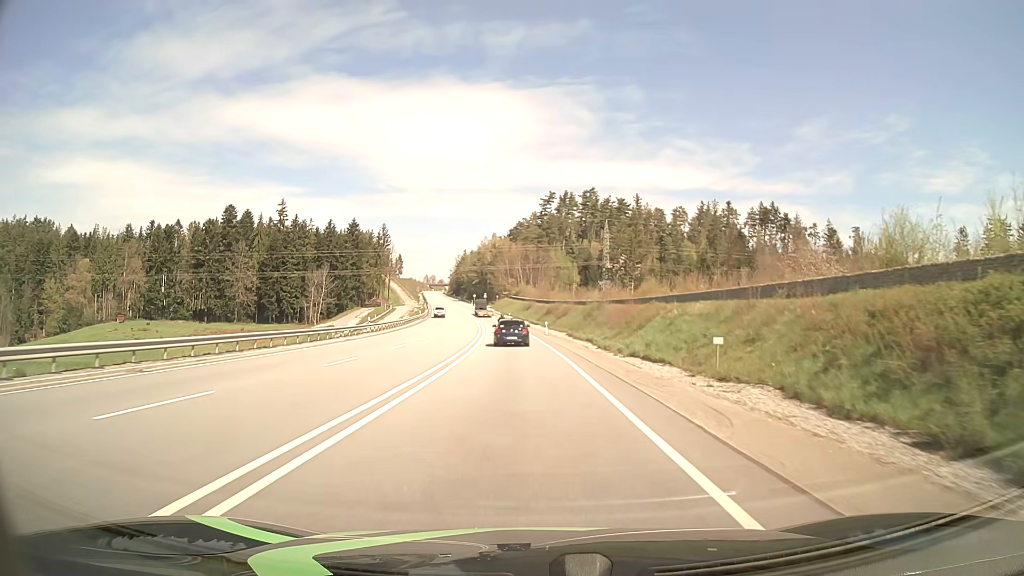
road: primary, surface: asphalt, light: Day
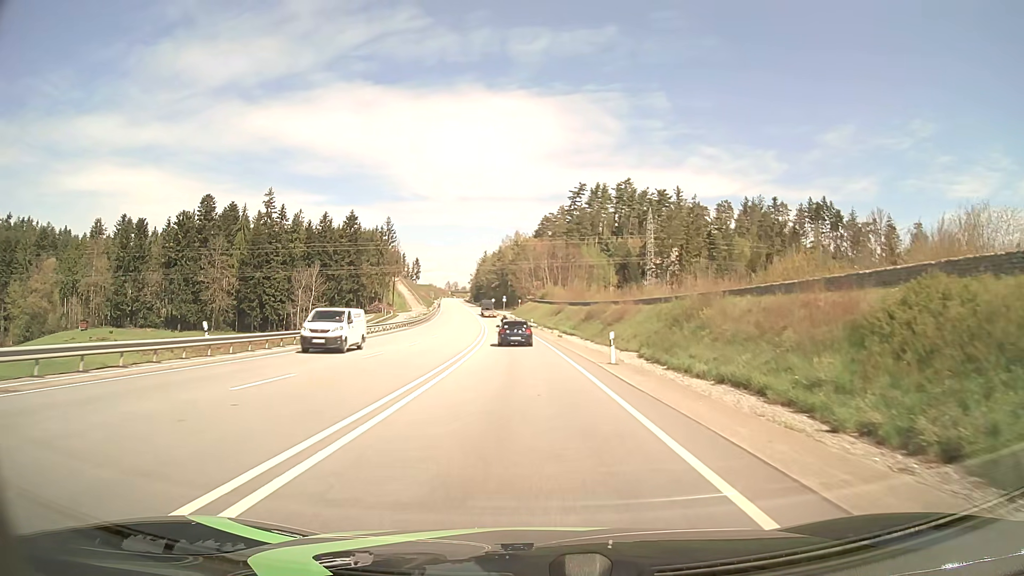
(-0.7, +31.5) m; -2°
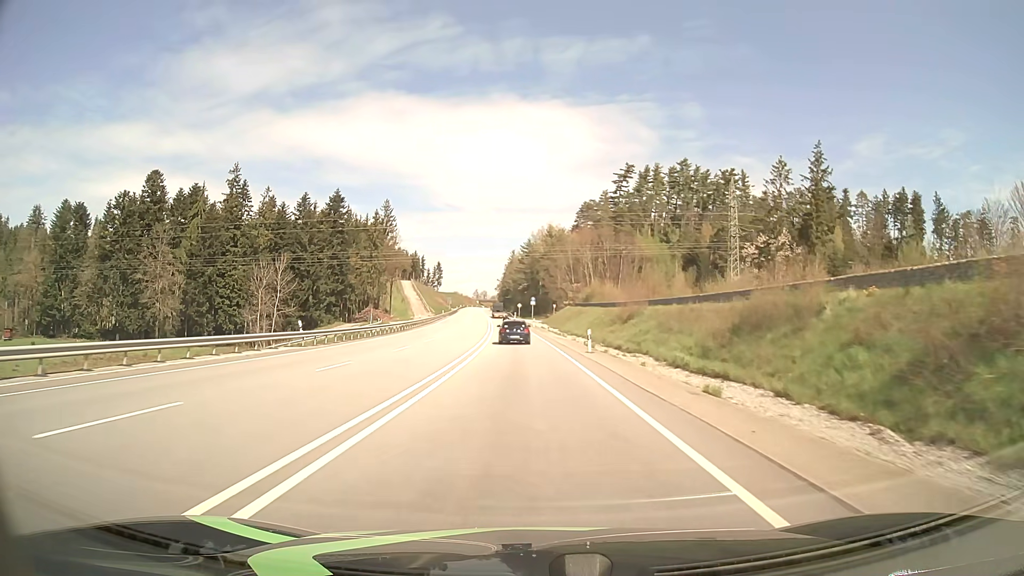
(-1.1, +42.8) m; -3°
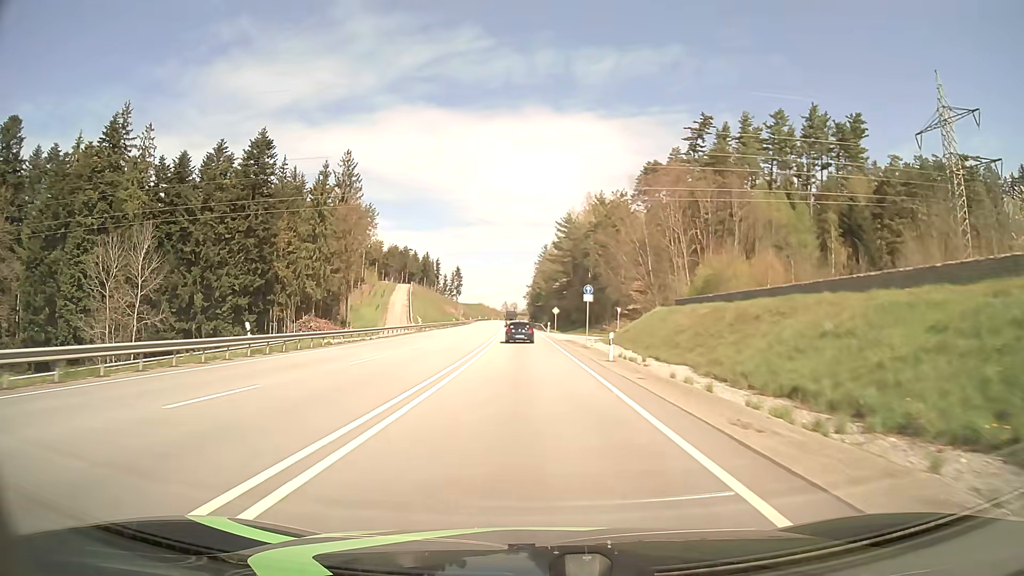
(-1.5, +56.9) m; -3°
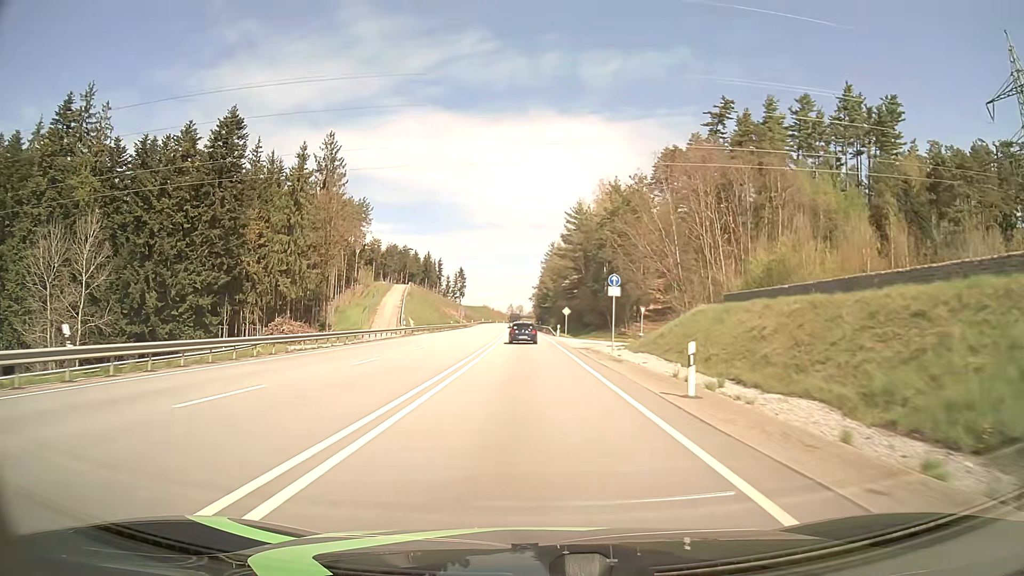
(0.0, +11.8) m; 0°
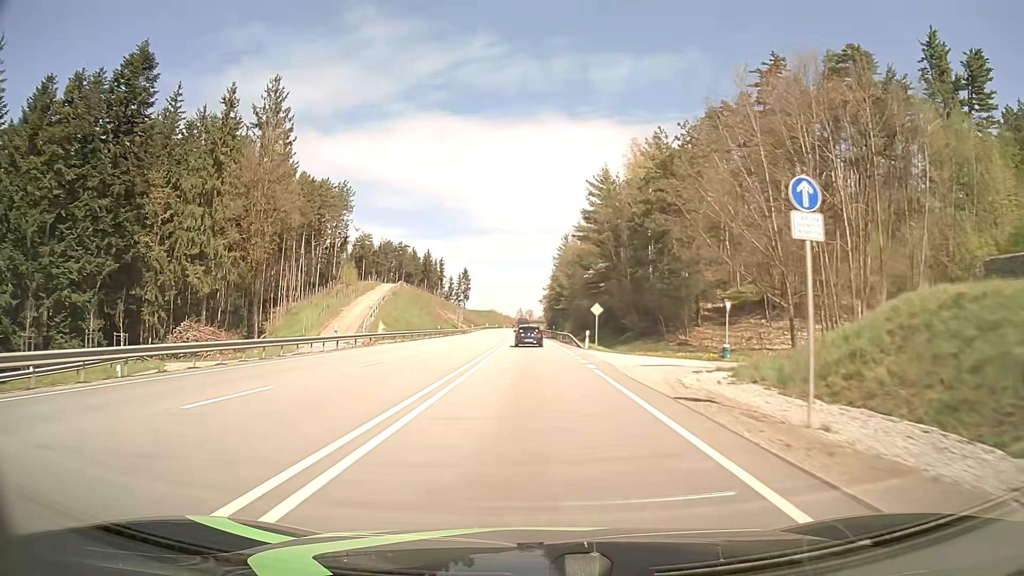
(-0.2, +23.9) m; -1°
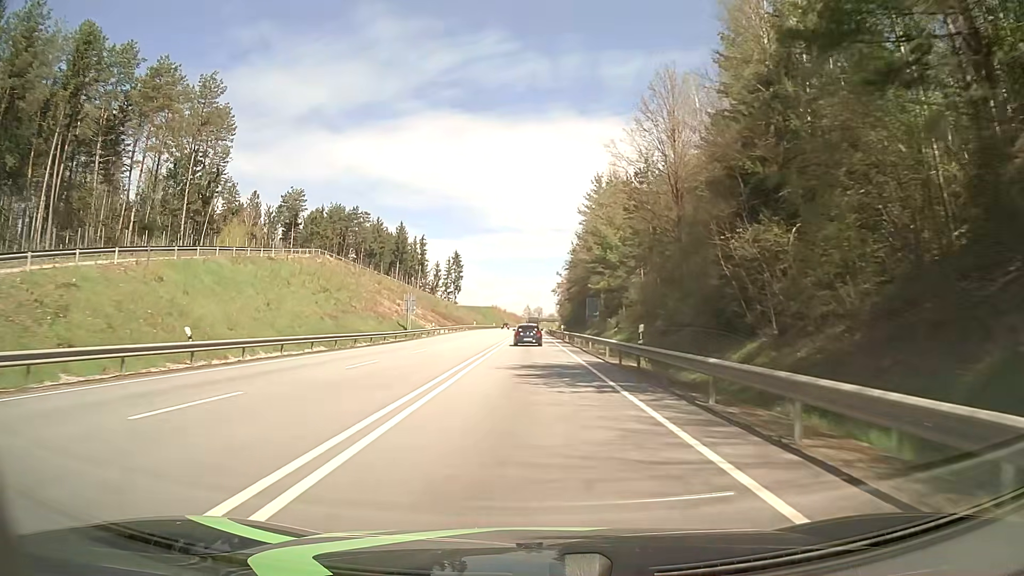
(-0.4, +61.5) m; -1°
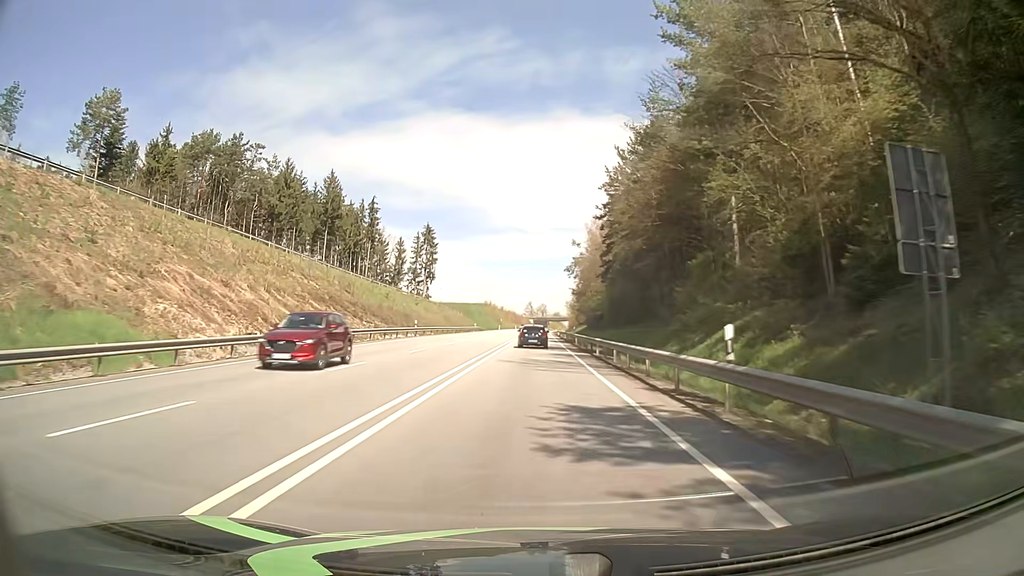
(-0.1, +61.6) m; 0°
(0, +10) (0, +20) (0, +30) (0, +40) (0, +50) (0, +60) (0, +70) (0, +80) (0, +90) (0, +100) m
